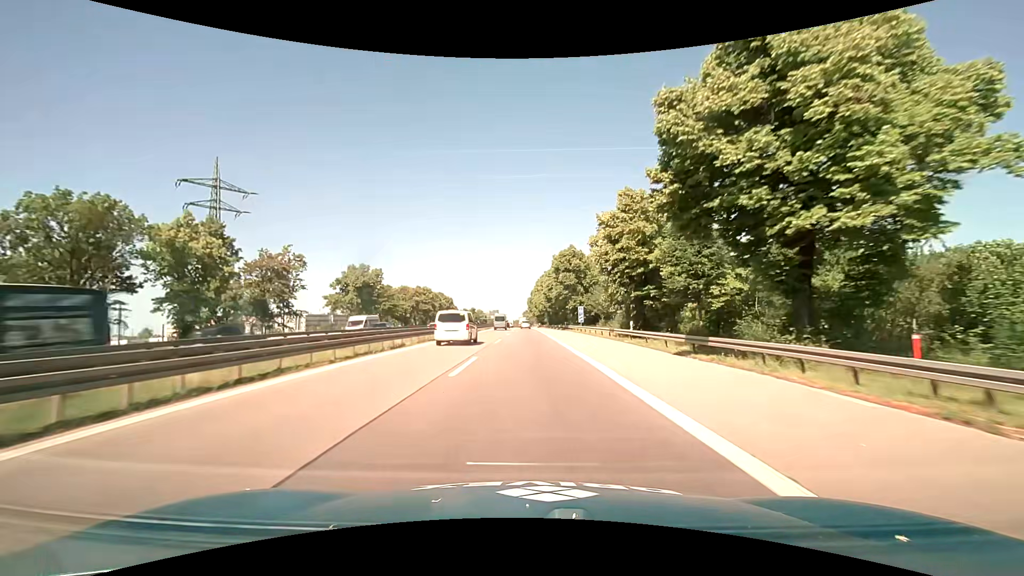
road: motorway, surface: asphalt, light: Day
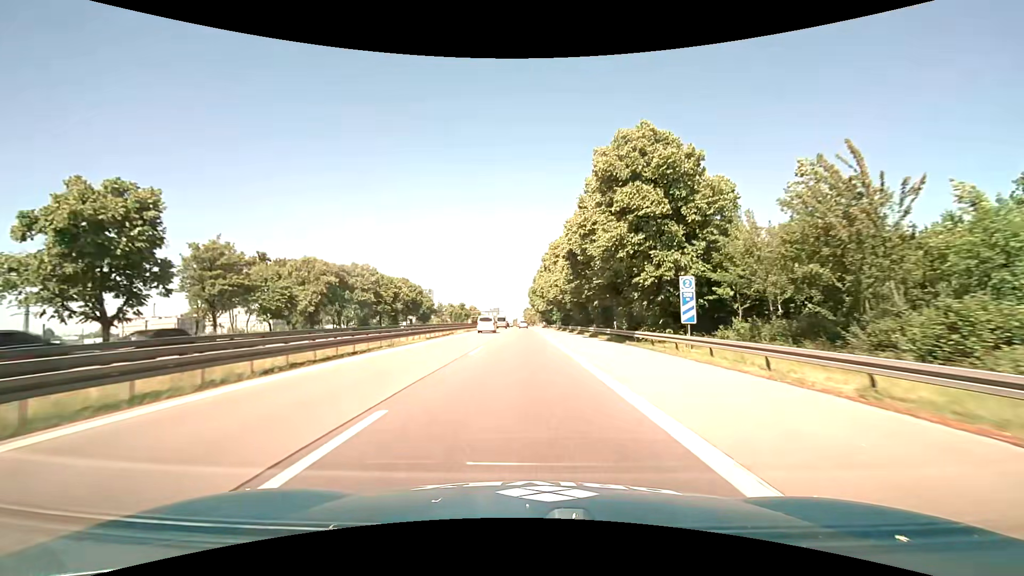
(-0.2, +47.2) m; 0°
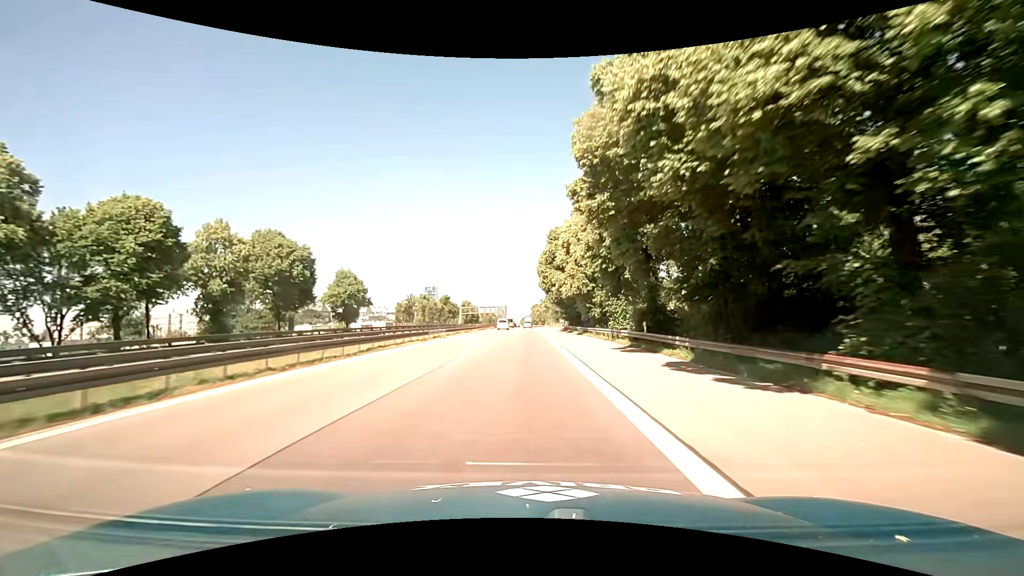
(-0.1, +59.0) m; -1°
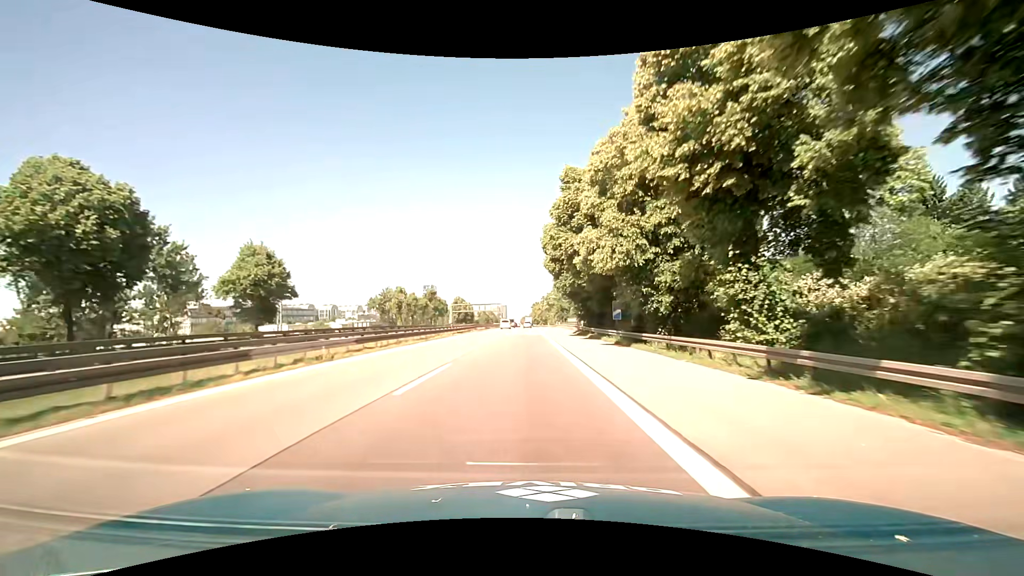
(-0.1, +23.5) m; -1°
(0, +10) (0, +20) (0, +30) (0, +40) (0, +50) (0, +60) (0, +70) (0, +80) (0, +90) (-1, +100) m
